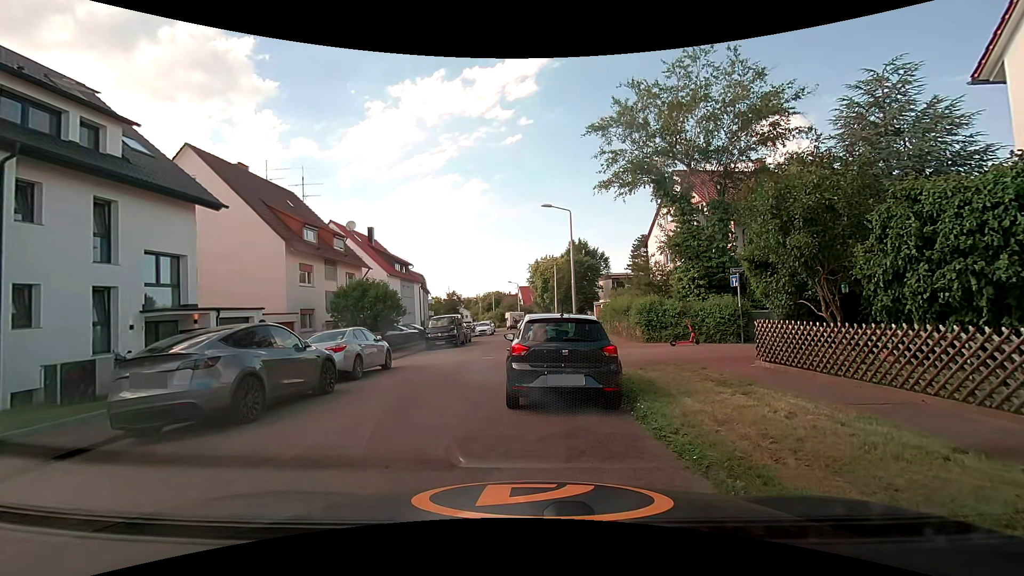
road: residential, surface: asphalt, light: Day
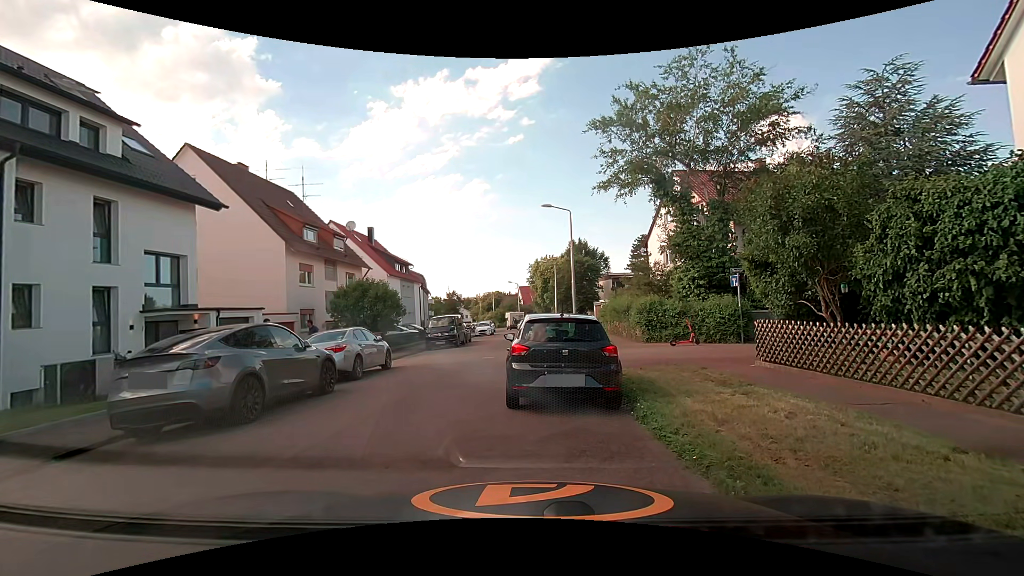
(0.0, 0.0) m; 0°
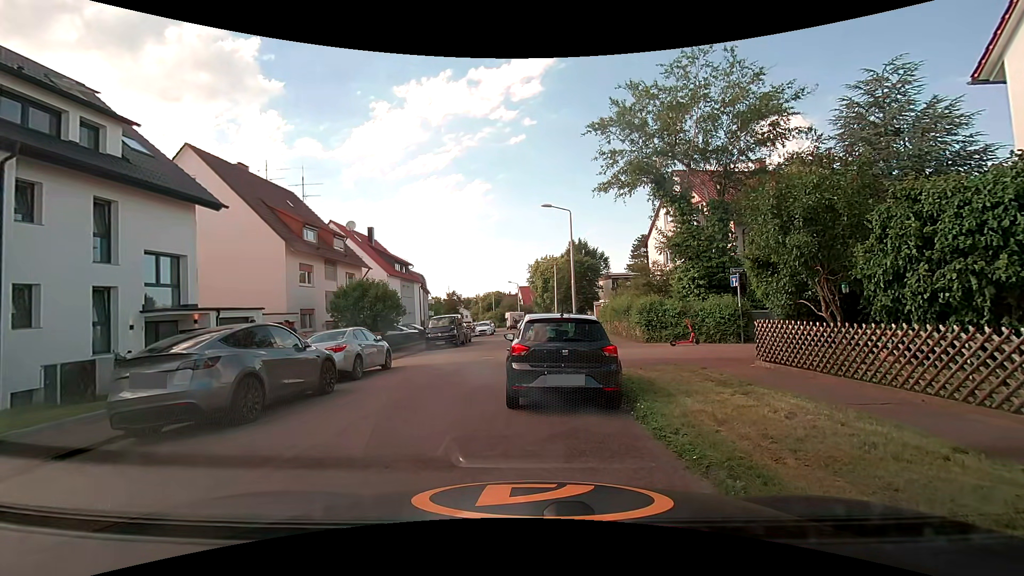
(0.0, 0.0) m; 0°
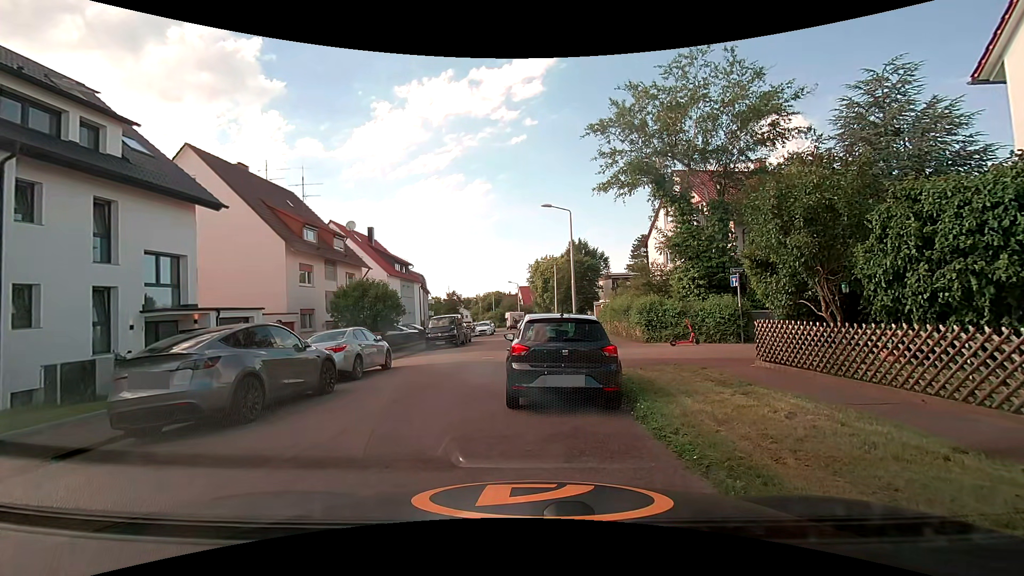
(0.0, 0.0) m; 0°
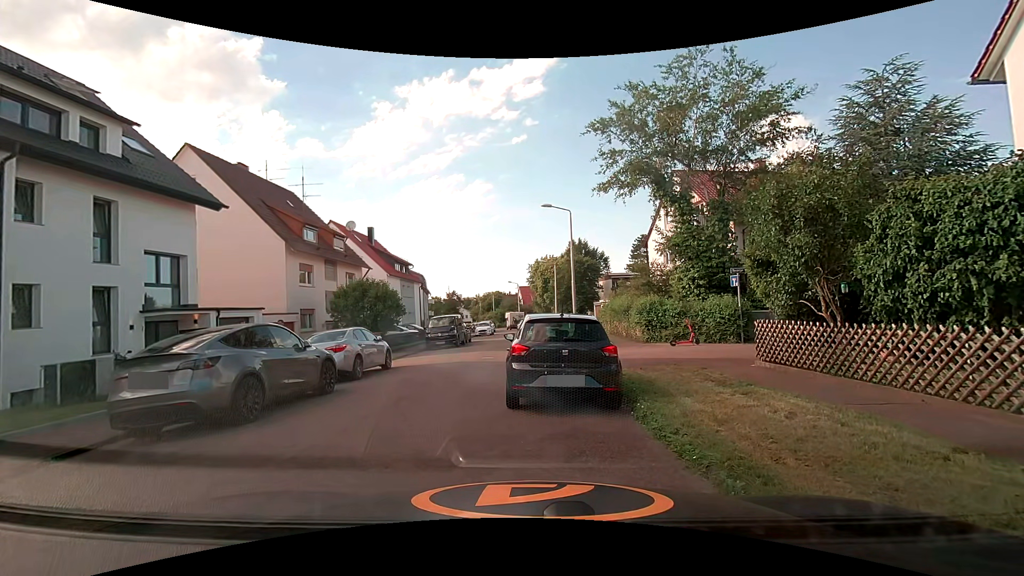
(0.0, 0.0) m; 0°
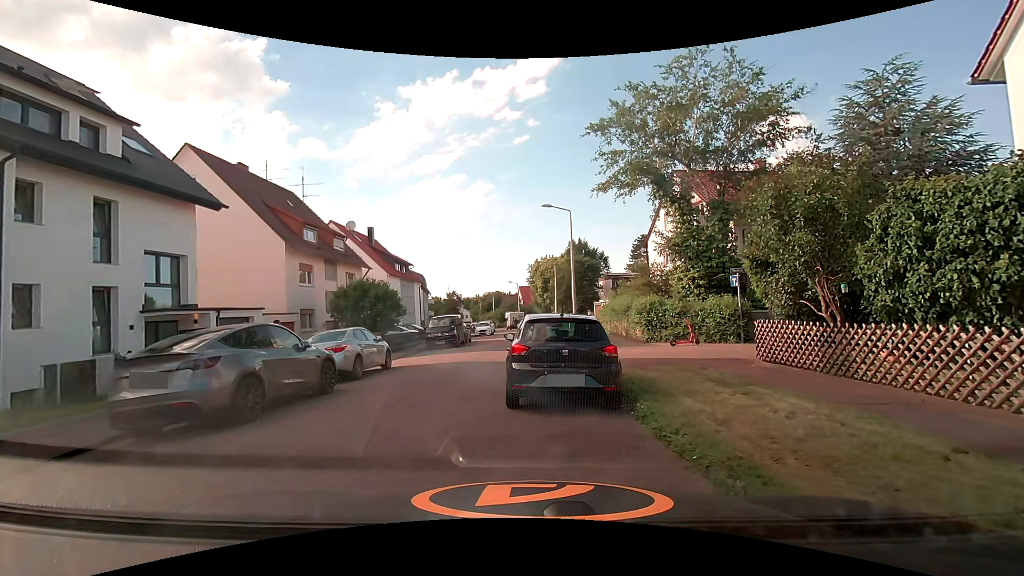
(0.0, 0.0) m; 0°
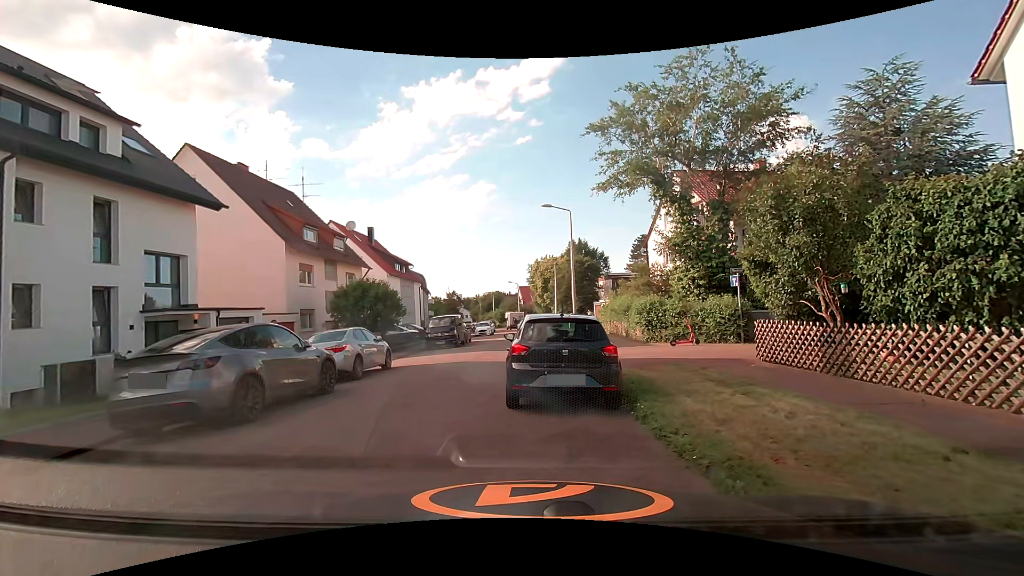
(0.0, 0.0) m; 0°
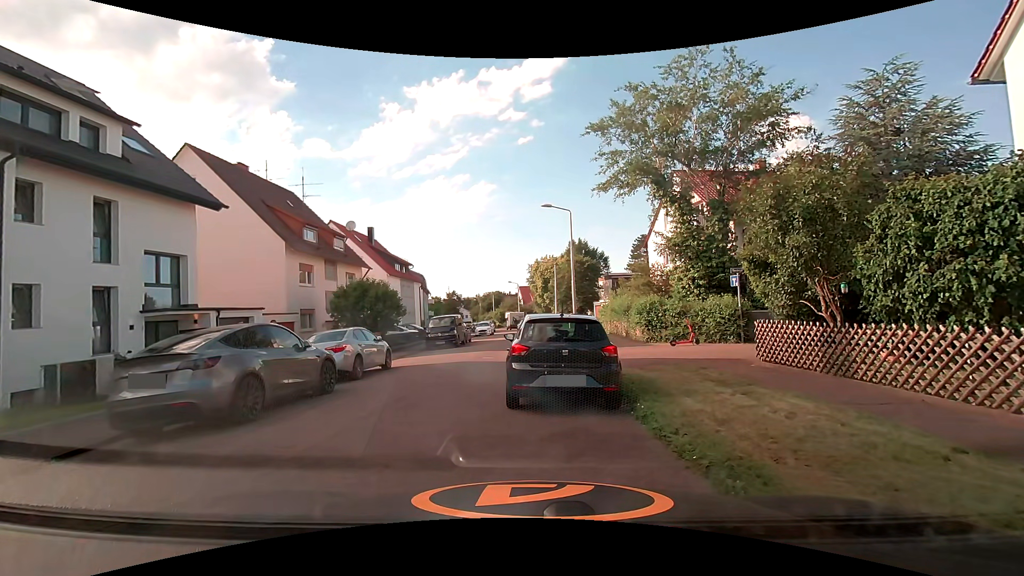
(0.0, 0.0) m; 0°
